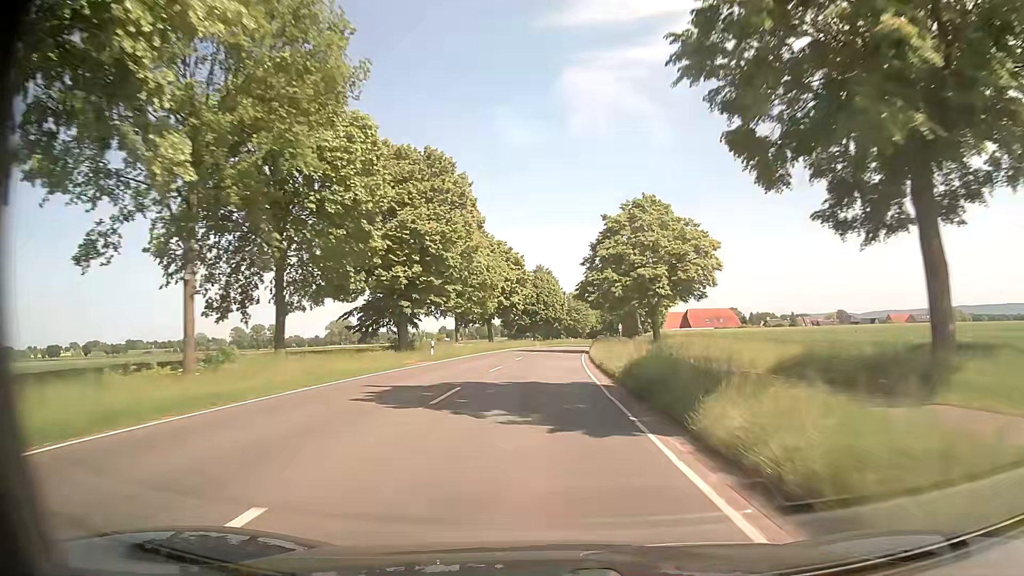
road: secondary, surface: asphalt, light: Day
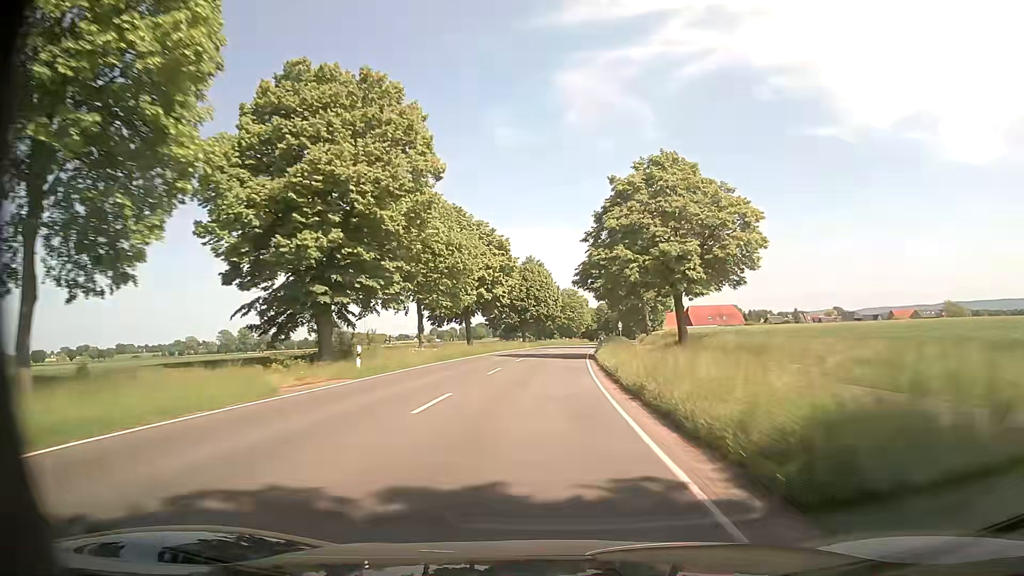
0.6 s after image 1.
(0.0, +13.4) m; 0°
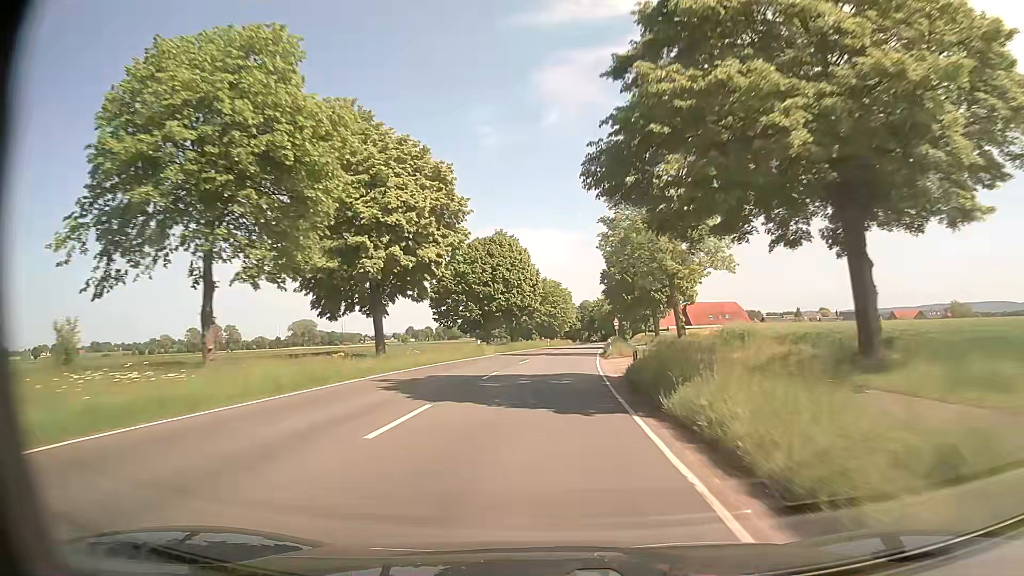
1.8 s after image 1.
(+0.4, +26.8) m; +1°
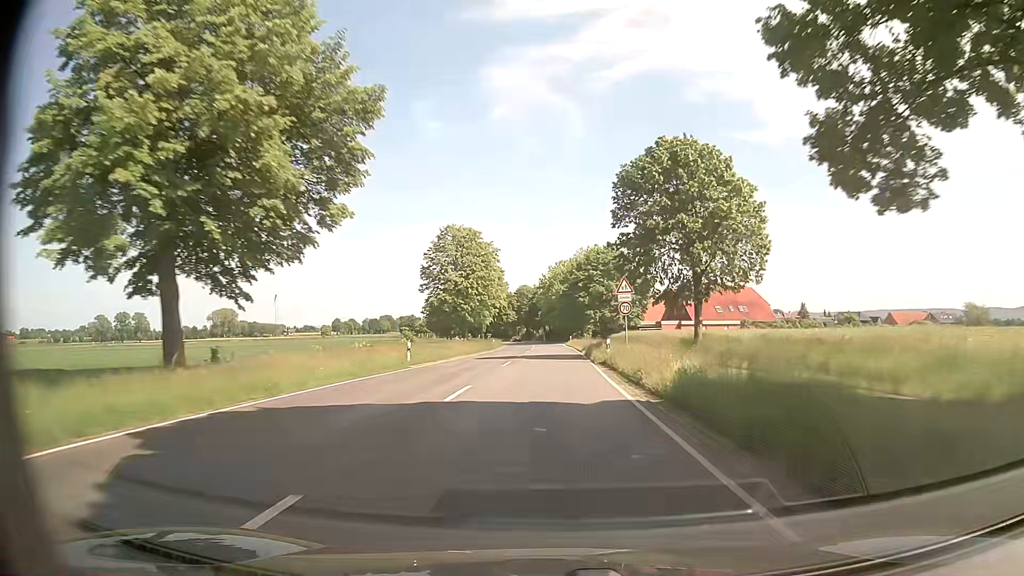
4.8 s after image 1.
(+3.6, +65.4) m; +6°
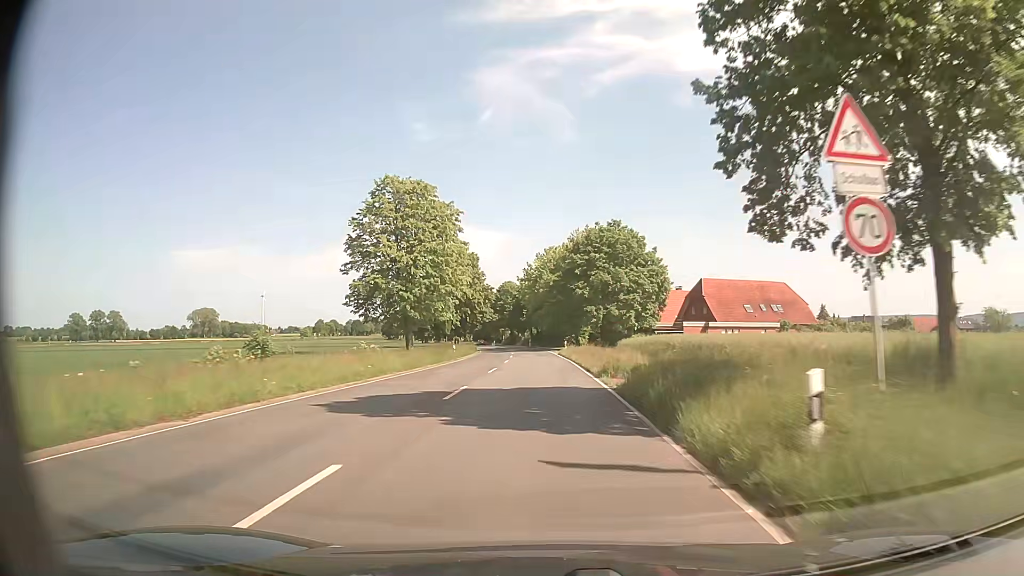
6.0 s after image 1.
(+0.2, +24.3) m; +1°
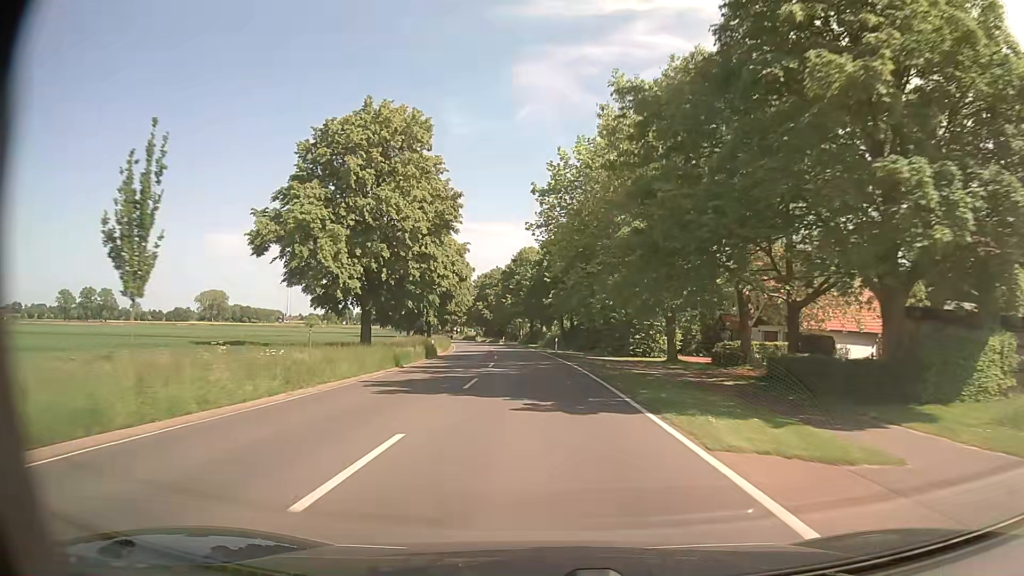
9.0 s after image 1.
(-1.0, +58.1) m; -3°
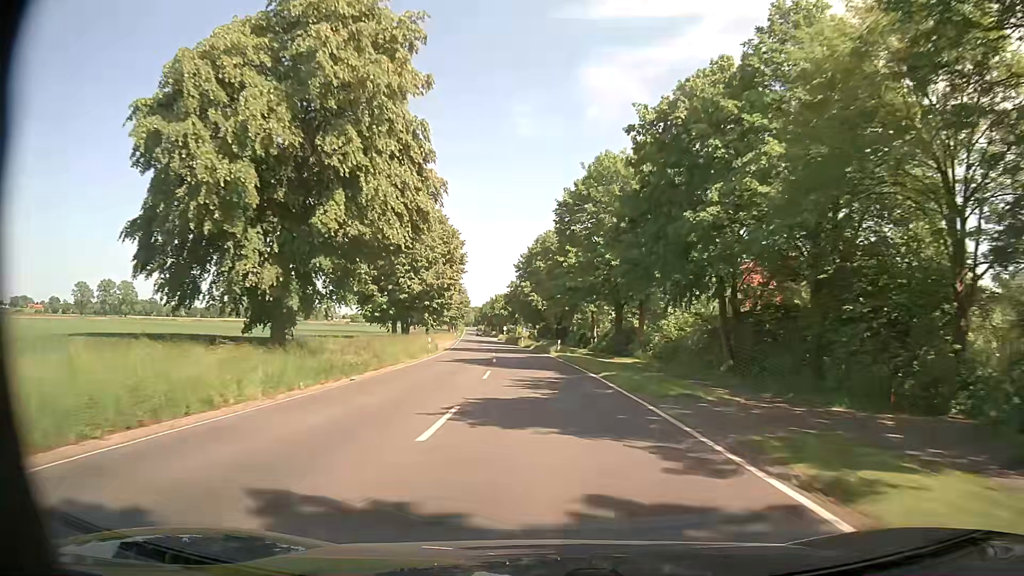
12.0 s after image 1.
(-2.6, +56.8) m; -5°
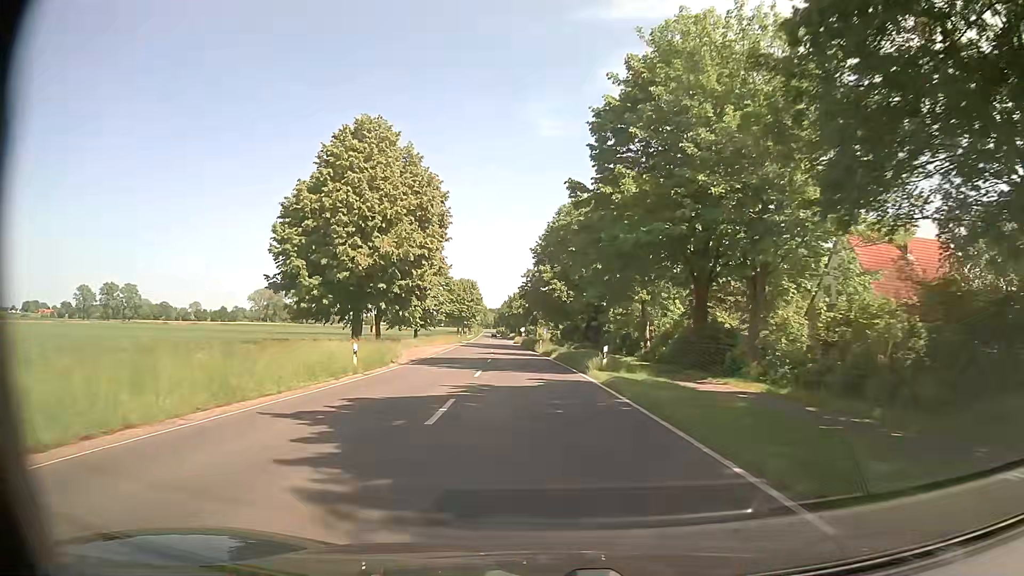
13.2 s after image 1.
(-0.4, +22.6) m; -2°
(0, +10) (0, +20) (-1, +30) (-2, +40) (-2, +50) (-3, +60) (-4, +70) (-5, +80) (-6, +90) (-7, +100) m
